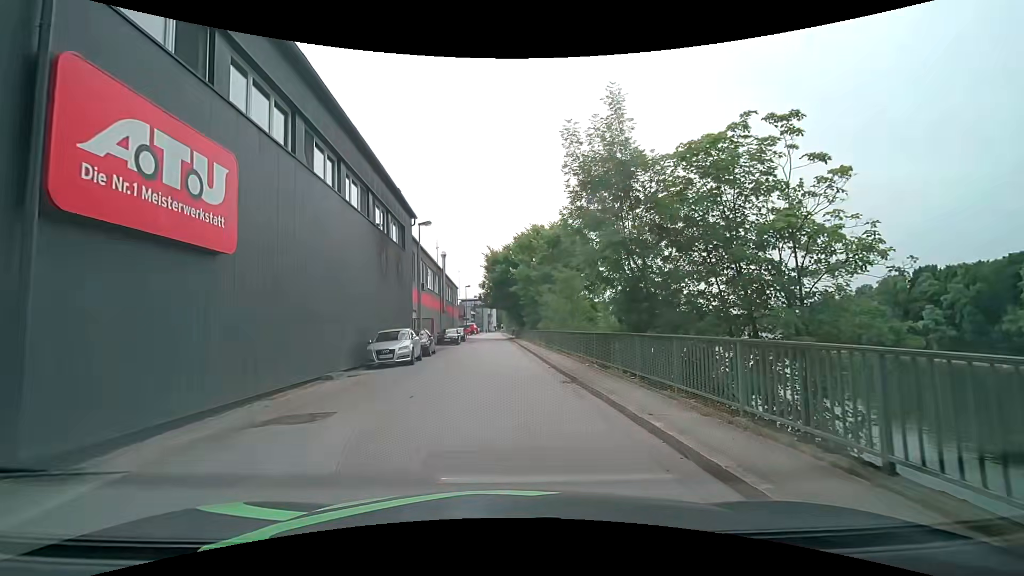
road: unclassified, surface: asphalt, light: Day
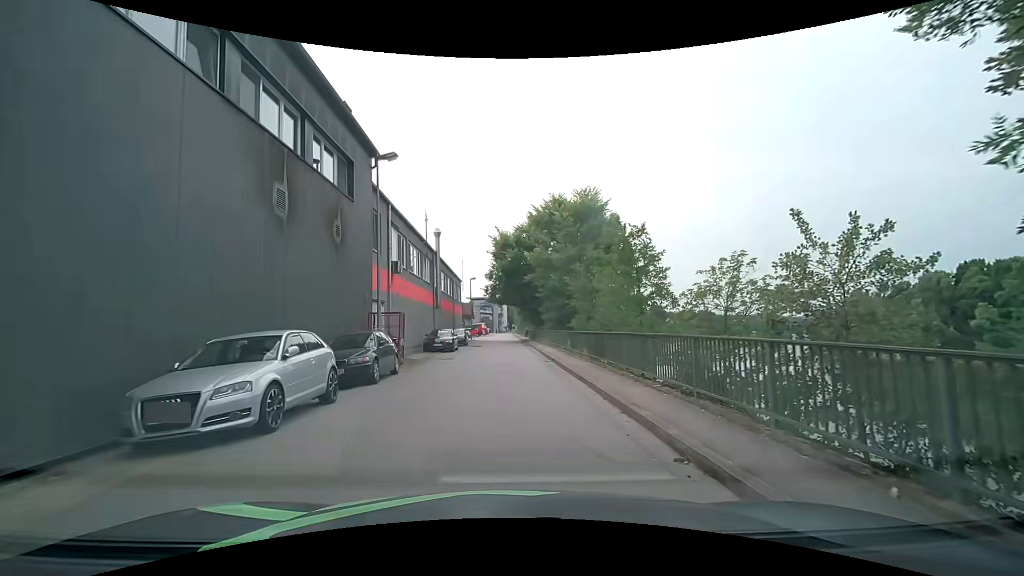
(-0.2, +12.3) m; -1°
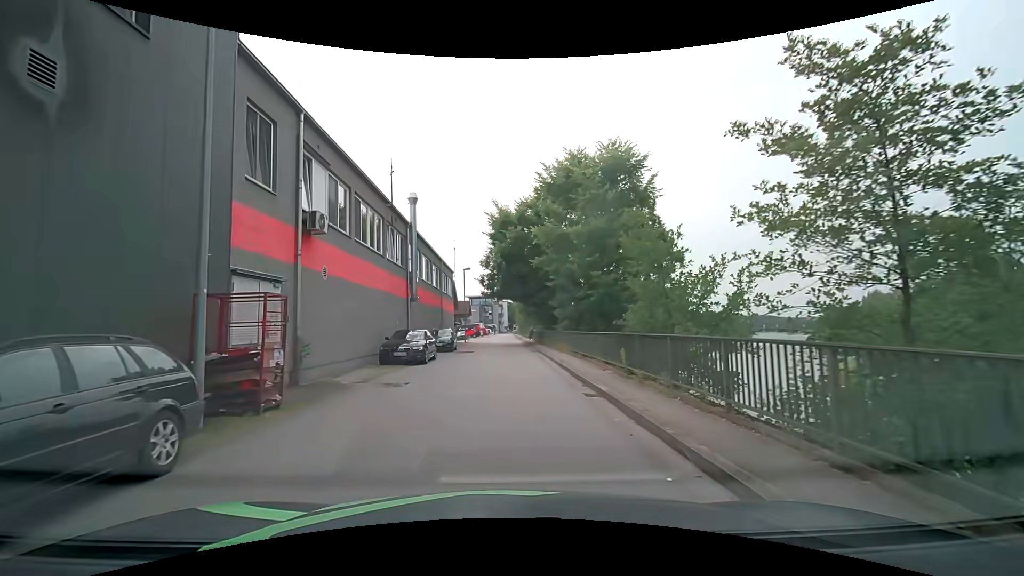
(-0.1, +10.5) m; -1°
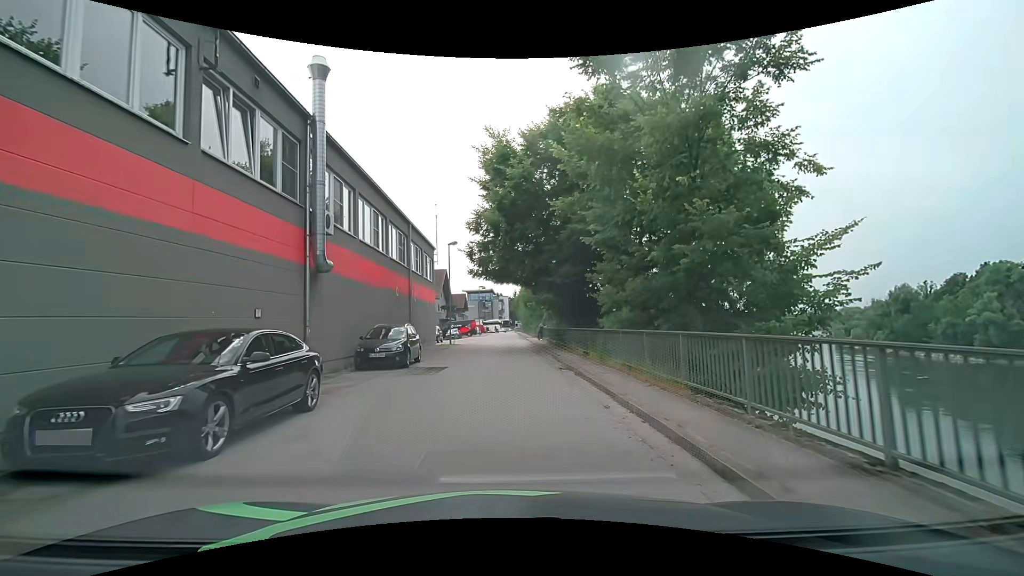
(0.0, +14.5) m; -1°
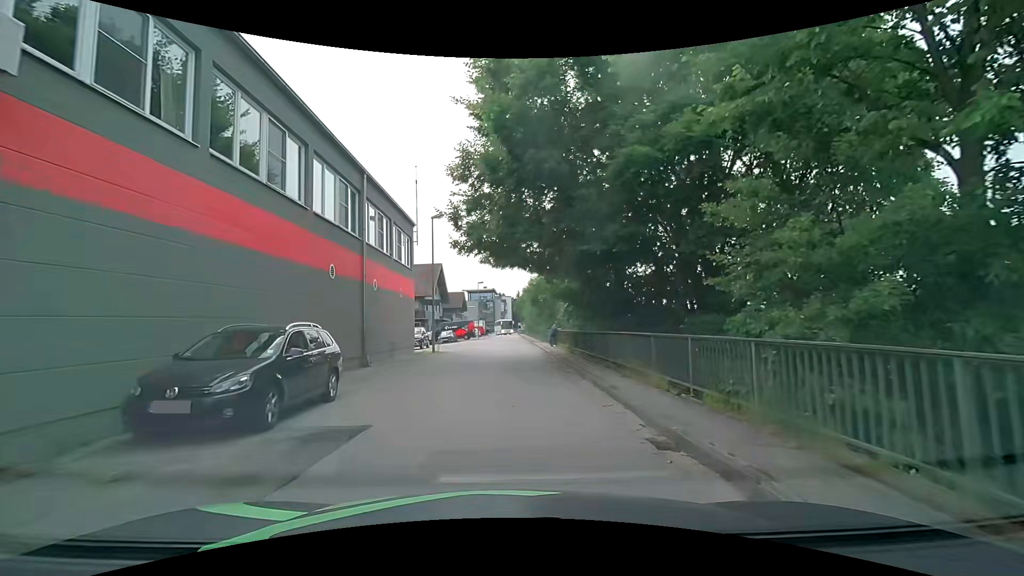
(+0.1, +9.9) m; 0°
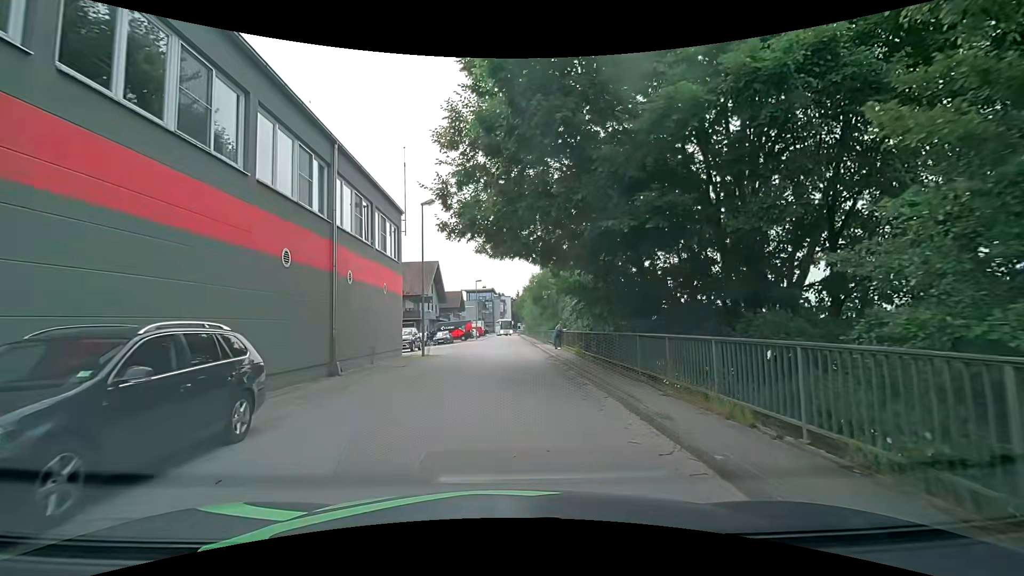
(0.0, +3.3) m; 0°
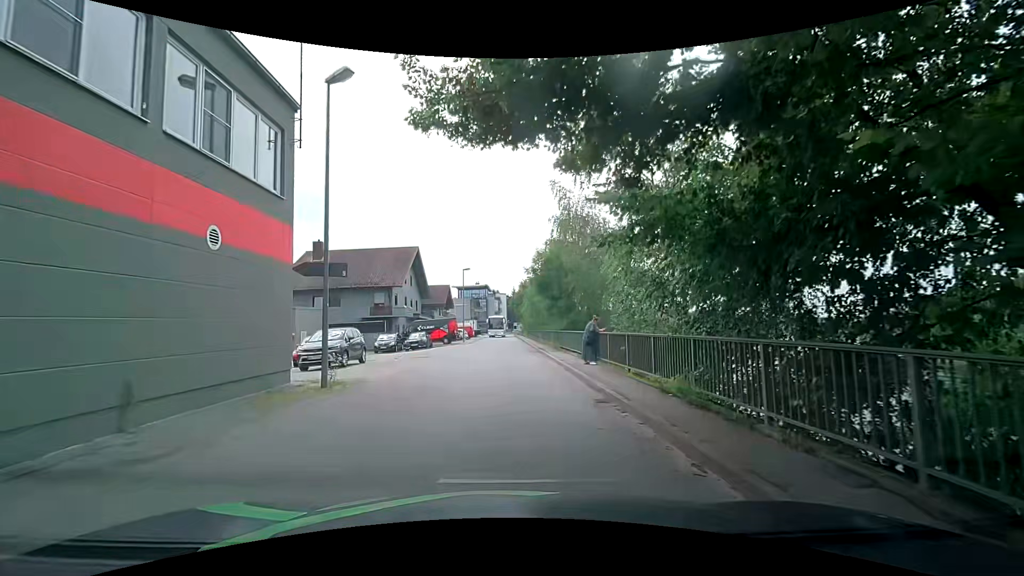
(+0.2, +12.9) m; 0°
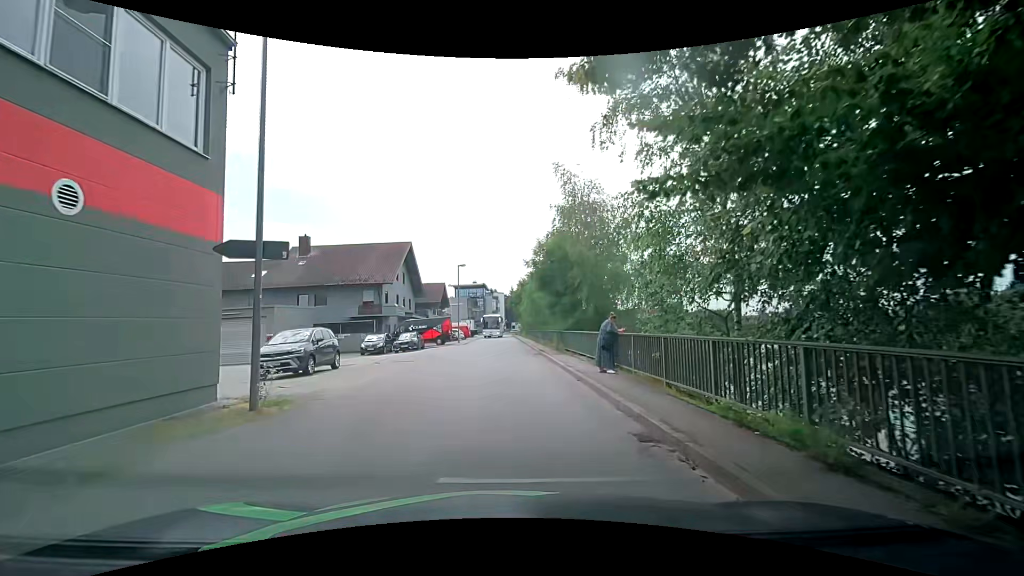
(+0.1, +3.2) m; +2°
(0, +10) (0, +20) (0, +30) (0, +40) (0, +50) (-1, +60) (-1, +70) (-1, +80) (-1, +90) (-1, +100) m
